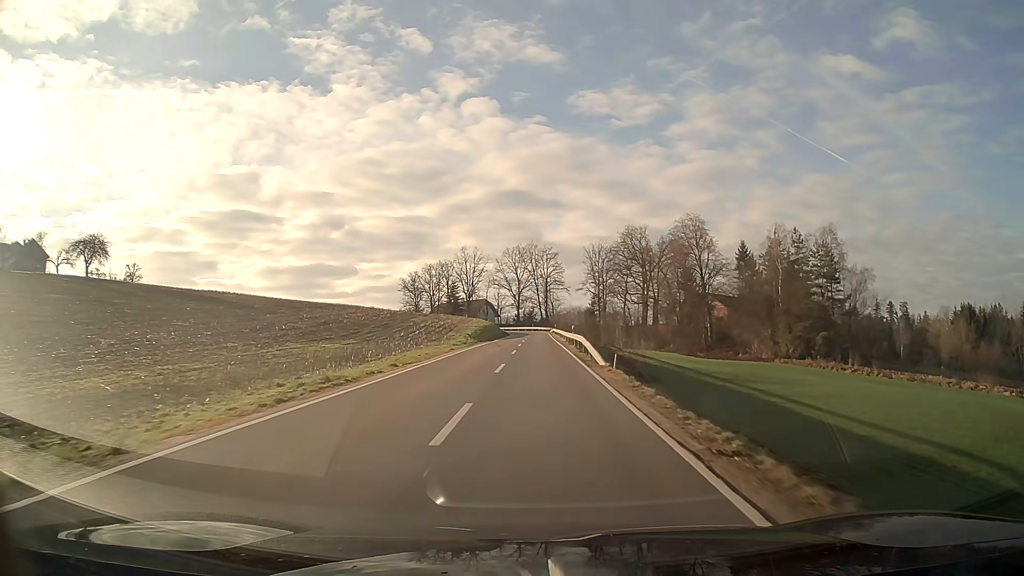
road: tertiary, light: Day
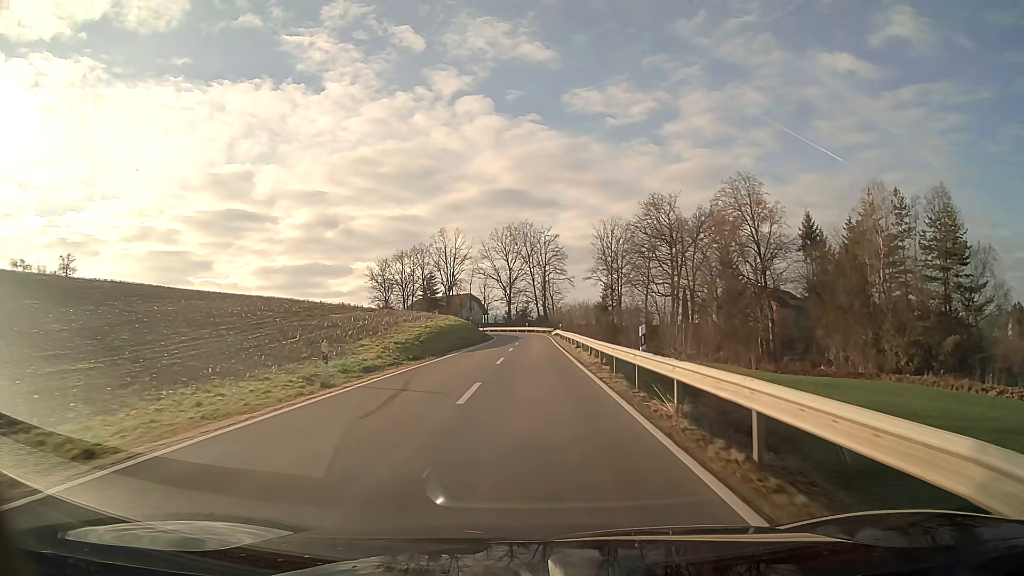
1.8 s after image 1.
(+0.1, +31.9) m; 0°
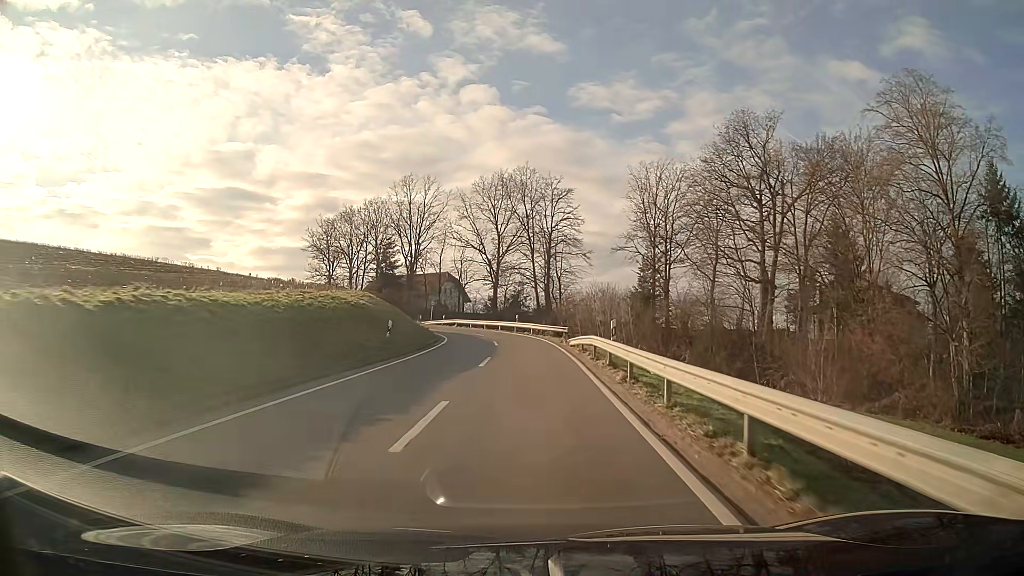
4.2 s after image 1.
(0.0, +40.3) m; 0°
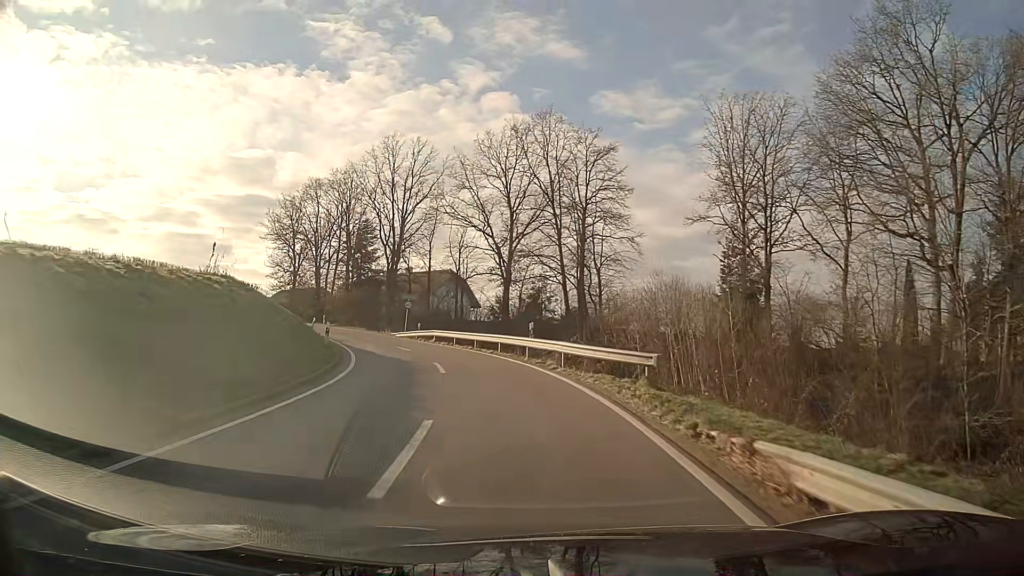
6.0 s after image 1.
(-0.5, +25.2) m; -3°
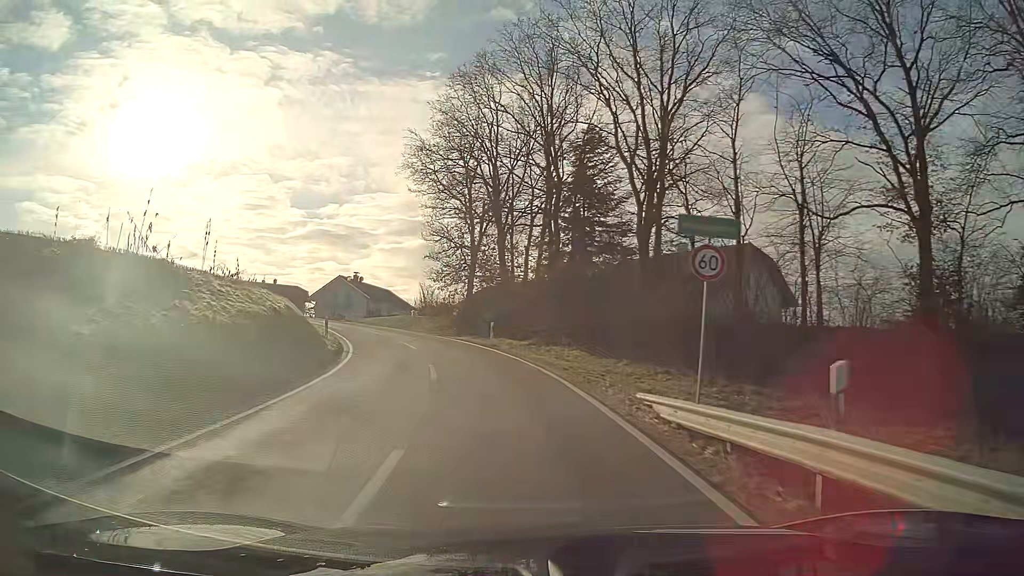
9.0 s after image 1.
(-7.3, +37.5) m; -23°
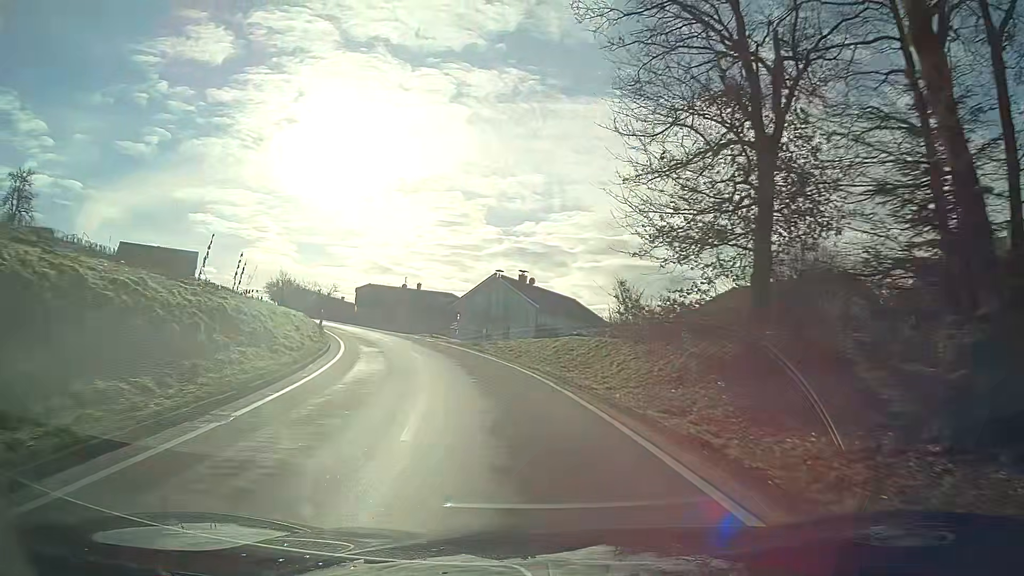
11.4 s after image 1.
(-4.4, +30.9) m; -16°
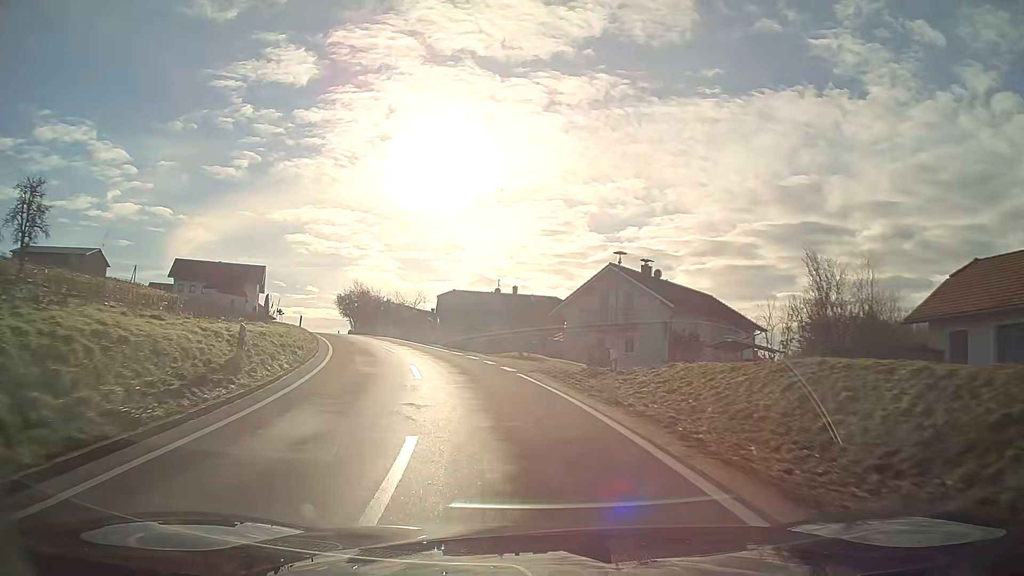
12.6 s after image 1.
(-1.6, +16.0) m; -11°
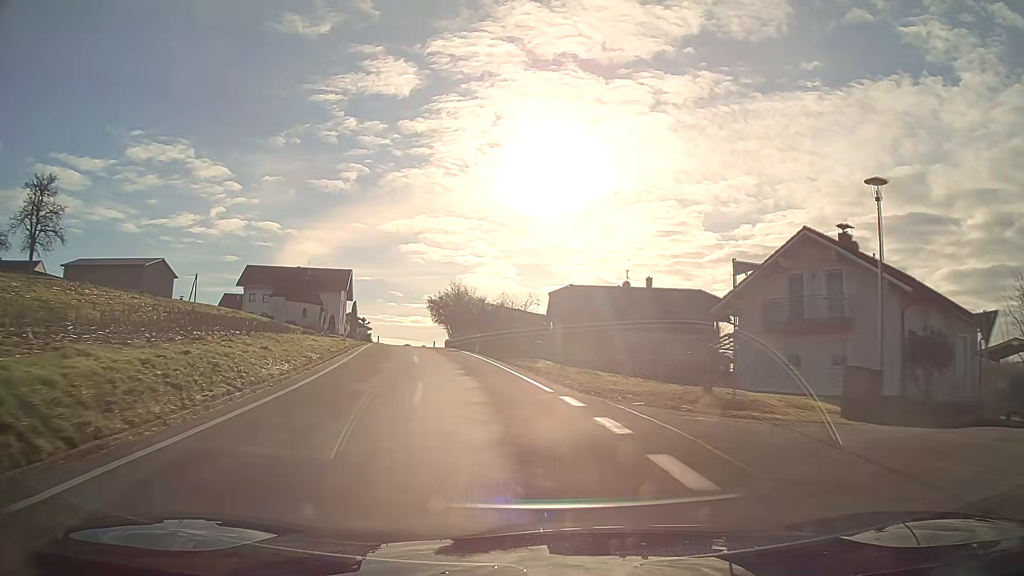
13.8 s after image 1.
(-1.5, +16.3) m; -10°
(0, +10) (-2, +20) (-3, +30) (-5, +40) (-7, +49) (-9, +59) (-10, +69) (-11, +79) (-10, +89) (-8, +99) m
